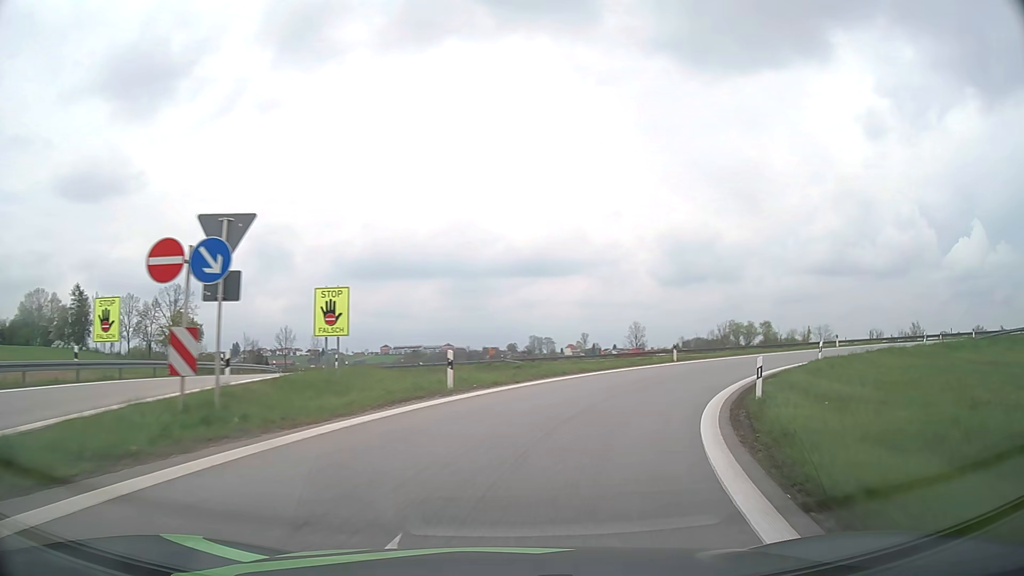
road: motorway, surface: asphalt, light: Day
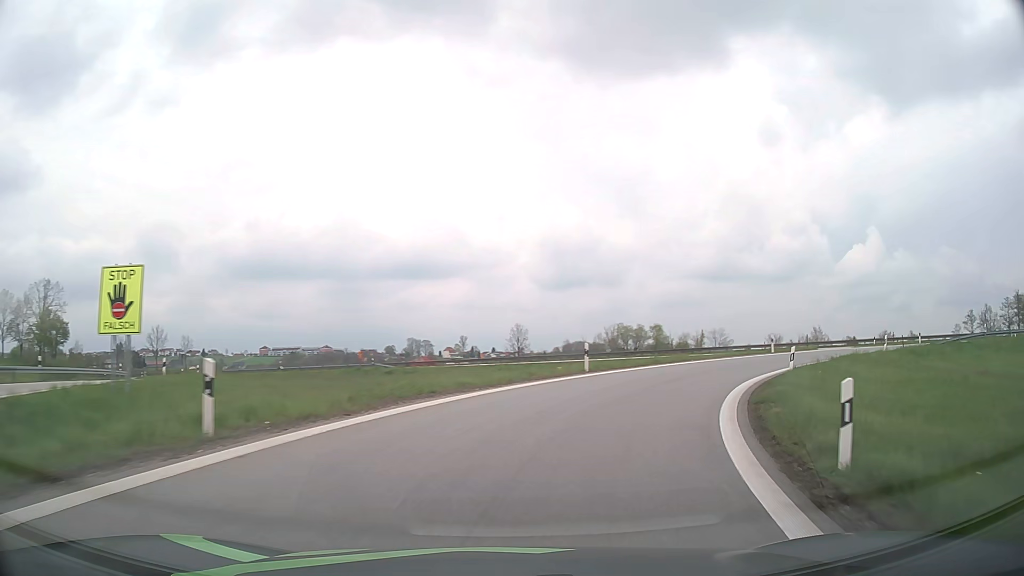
(+0.7, +8.2) m; +10°
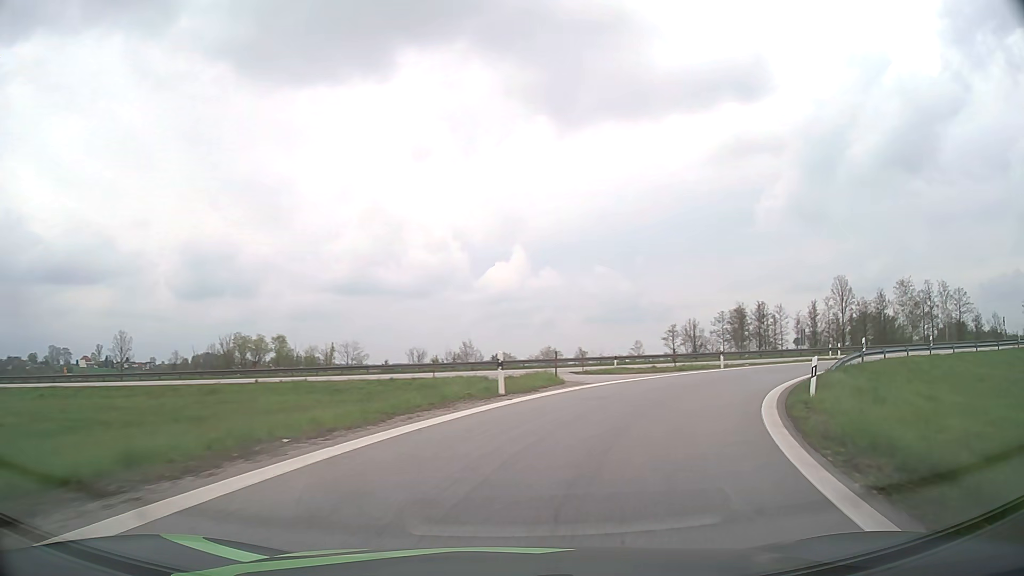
(+6.2, +22.5) m; +31°
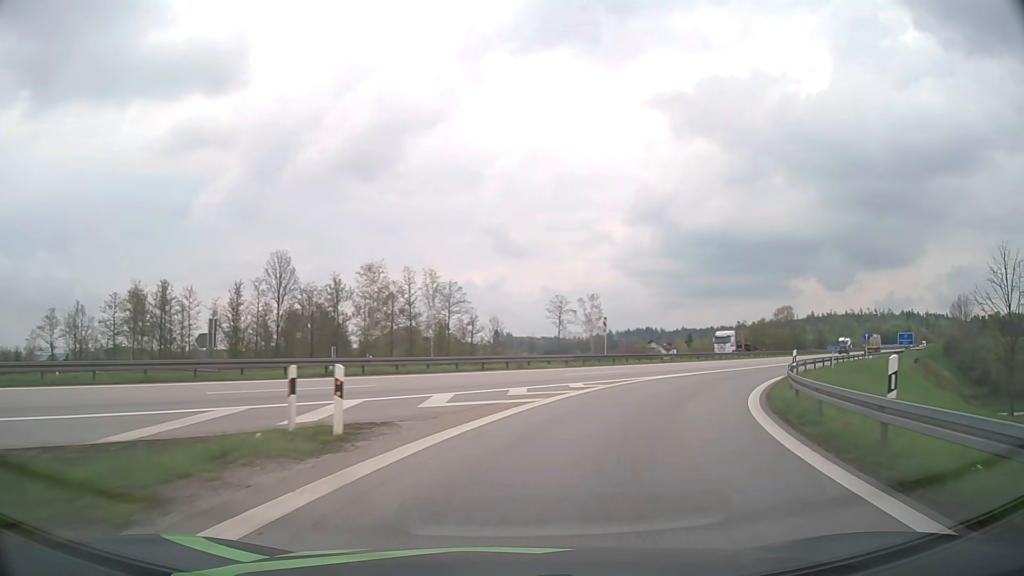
(+15.2, +32.2) m; +49°
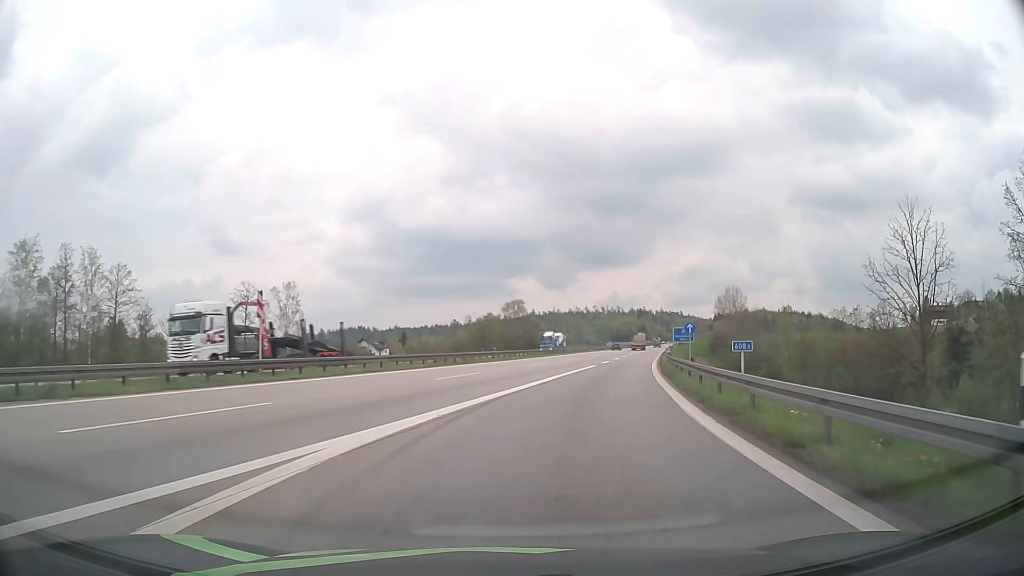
(+4.9, +20.9) m; +25°
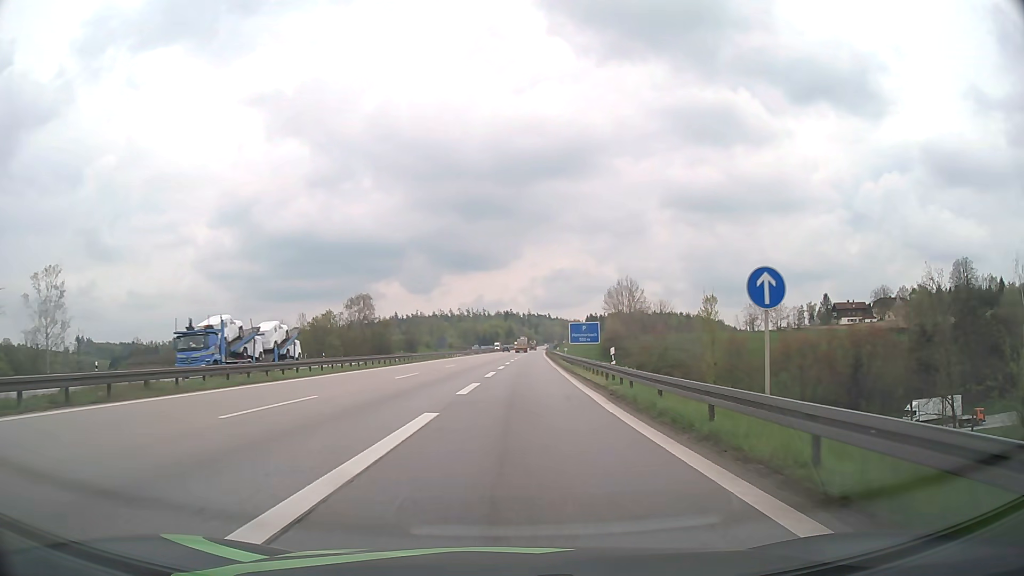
(+4.4, +29.9) m; +12°
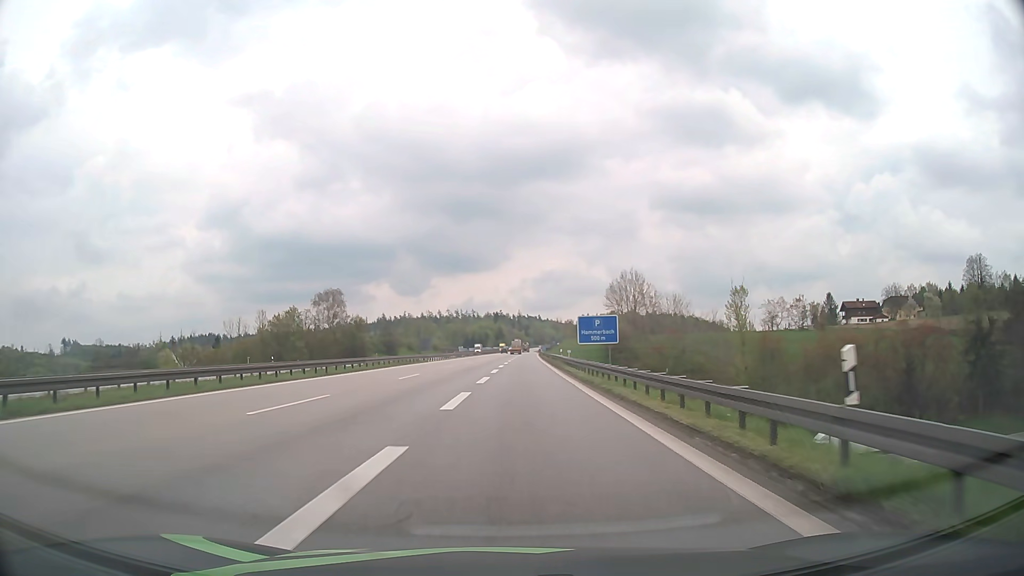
(+0.2, +16.9) m; +1°
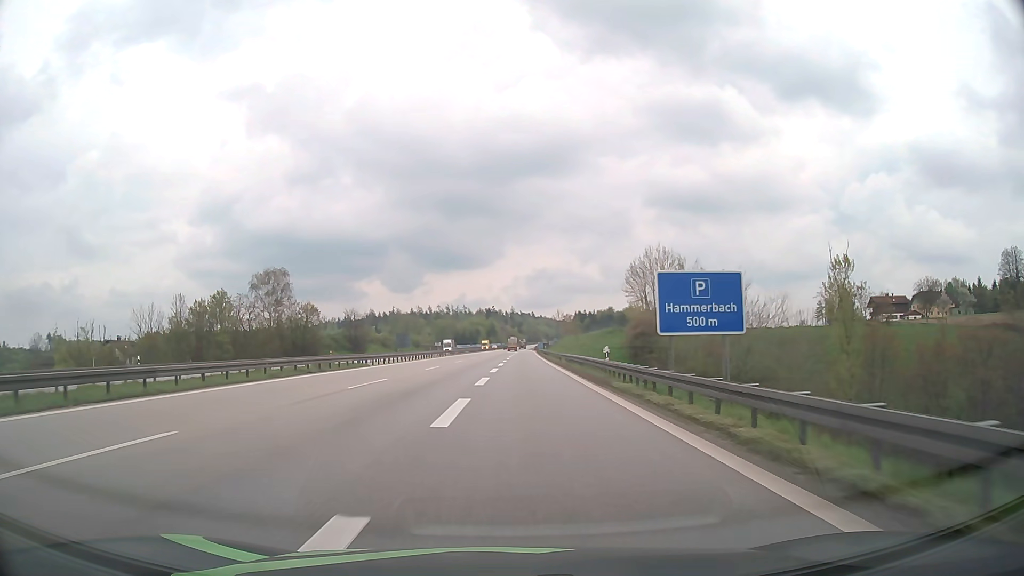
(+0.2, +28.2) m; +1°
